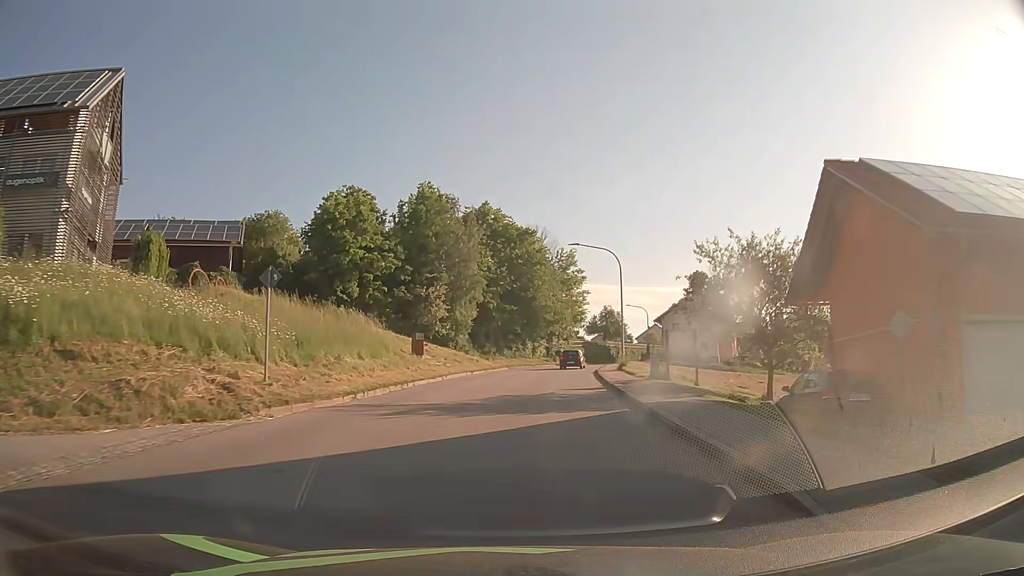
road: tertiary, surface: asphalt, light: Day
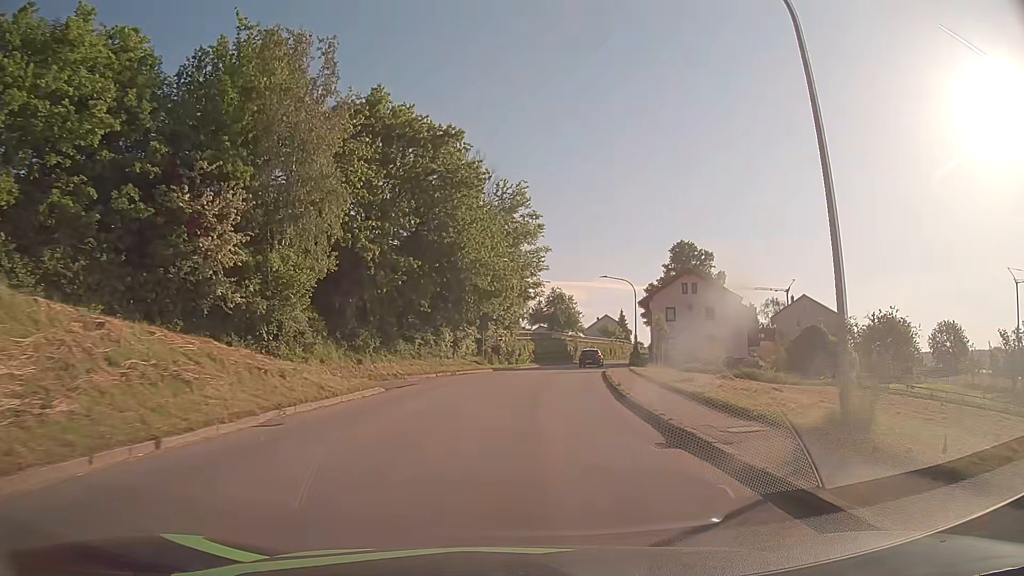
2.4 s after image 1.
(+1.5, +30.6) m; +6°
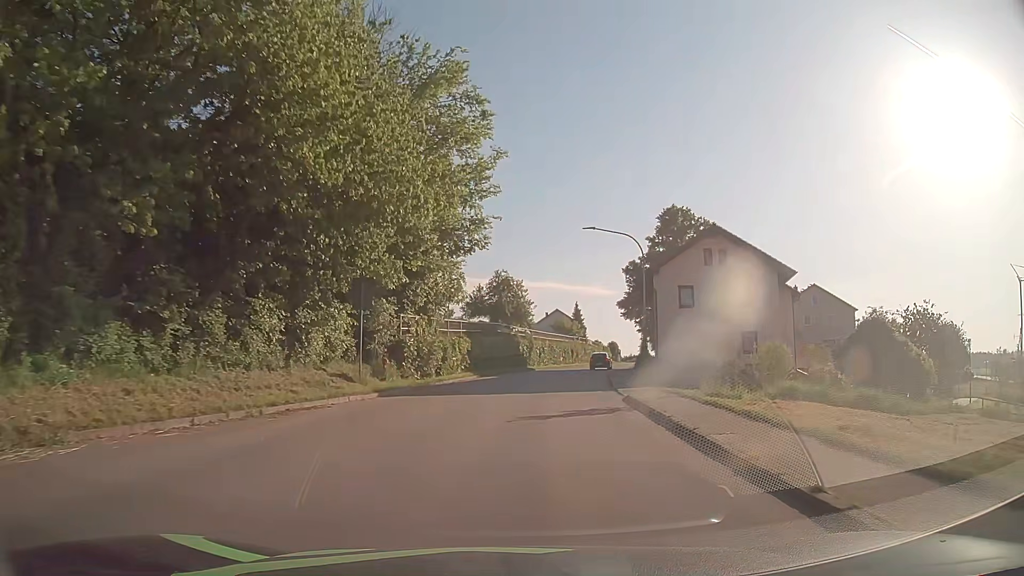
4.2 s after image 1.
(+1.0, +23.0) m; +5°
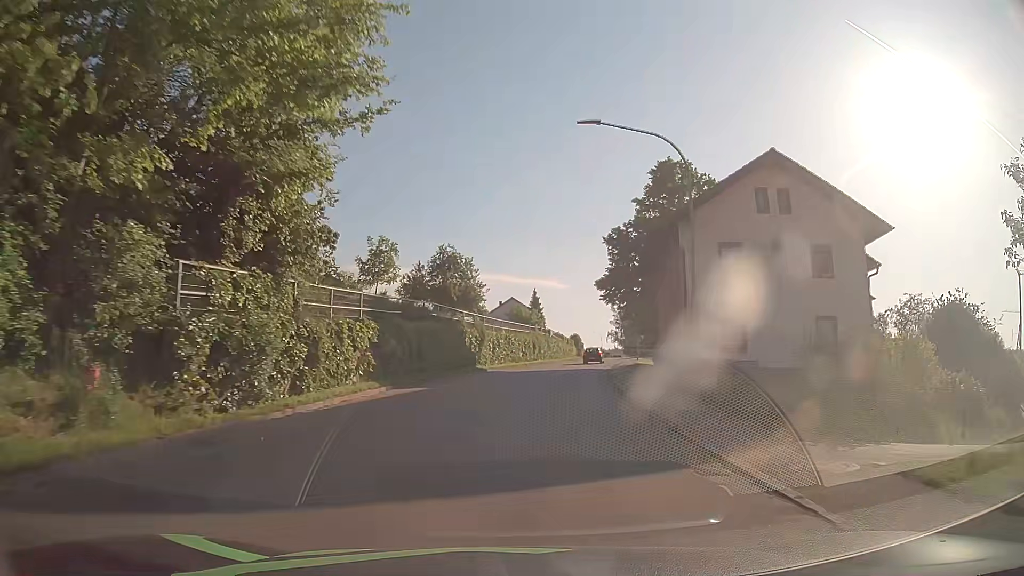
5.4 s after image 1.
(+0.6, +15.3) m; +4°
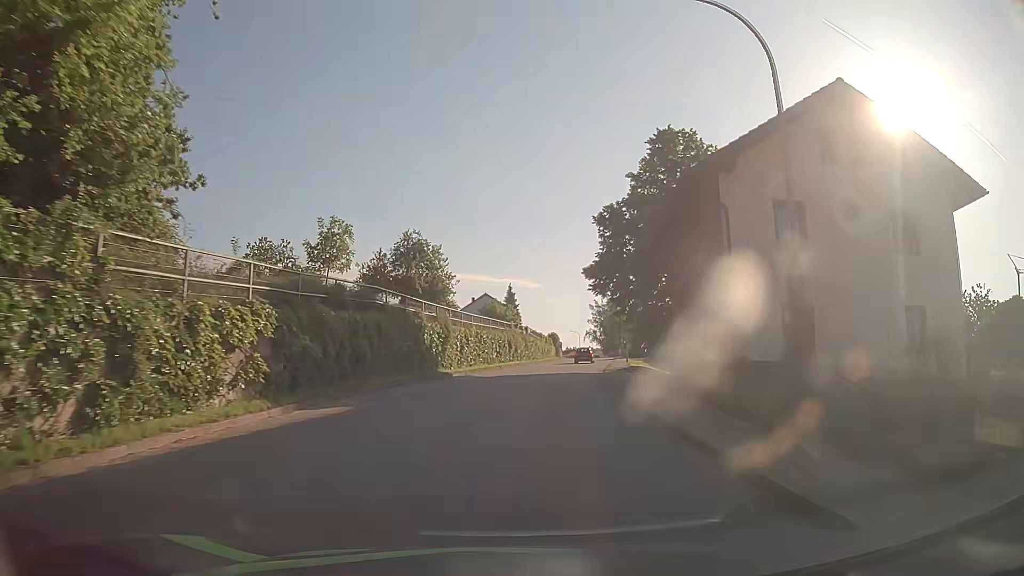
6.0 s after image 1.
(+0.1, +7.7) m; +2°
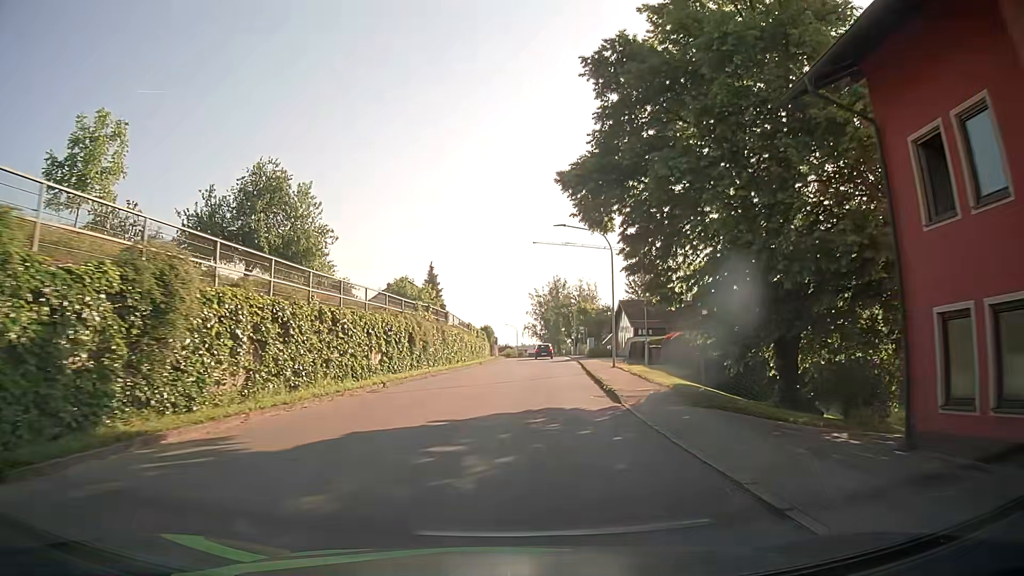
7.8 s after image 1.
(+1.2, +23.0) m; +6°
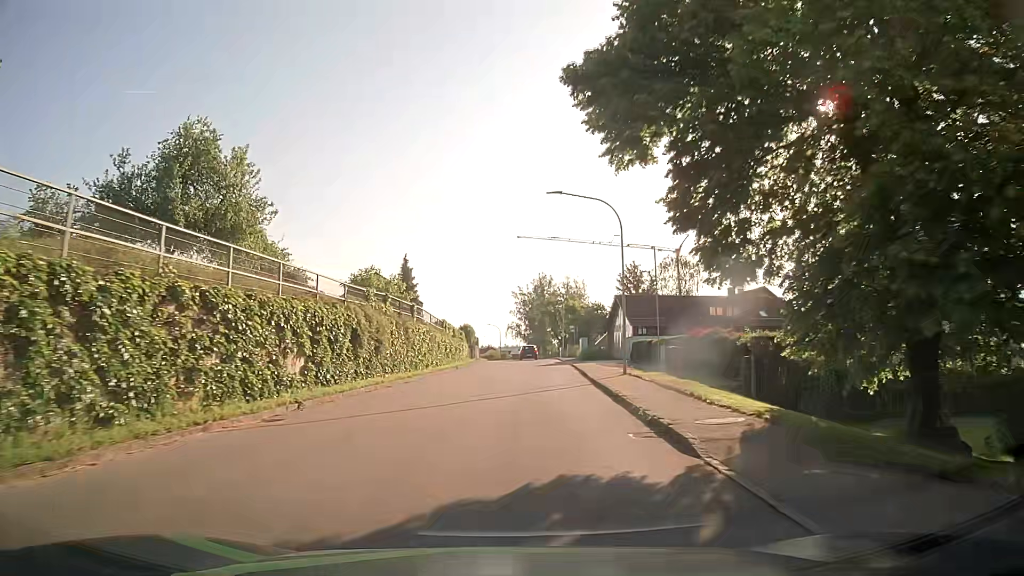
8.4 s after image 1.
(+0.1, +7.7) m; +1°
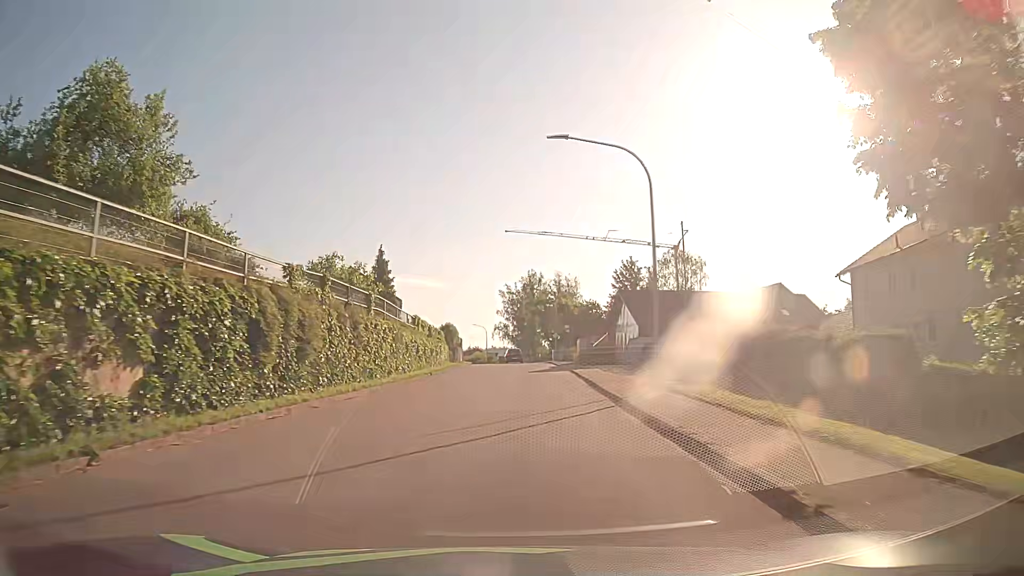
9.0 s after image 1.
(0.0, +7.7) m; 0°
(0, +10) (+1, +20) (+1, +30) (+1, +40) (+2, +50) (+2, +60) (+2, +70) (+1, +80) (0, +90) (-1, +100) m
